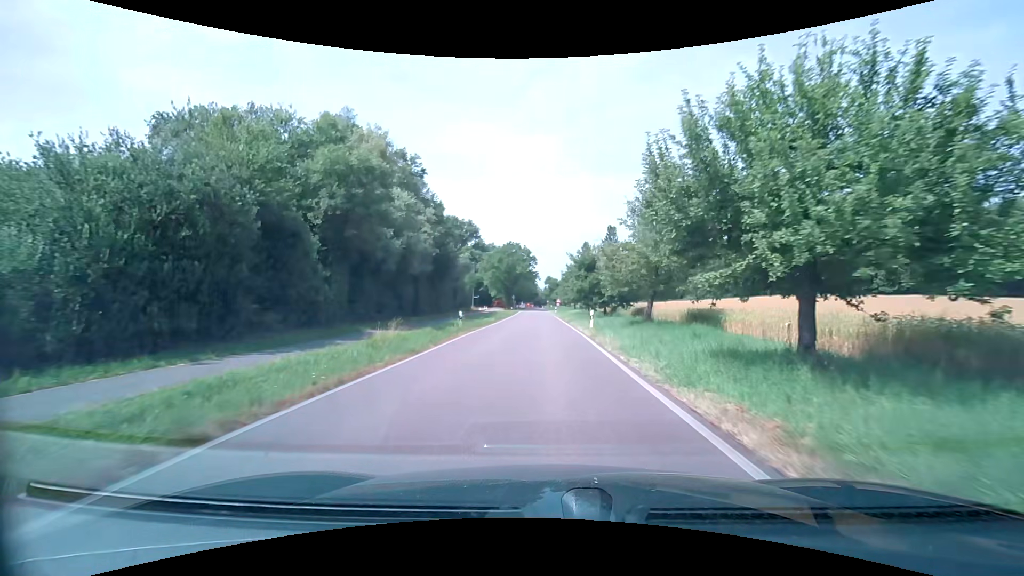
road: tertiary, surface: asphalt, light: Day
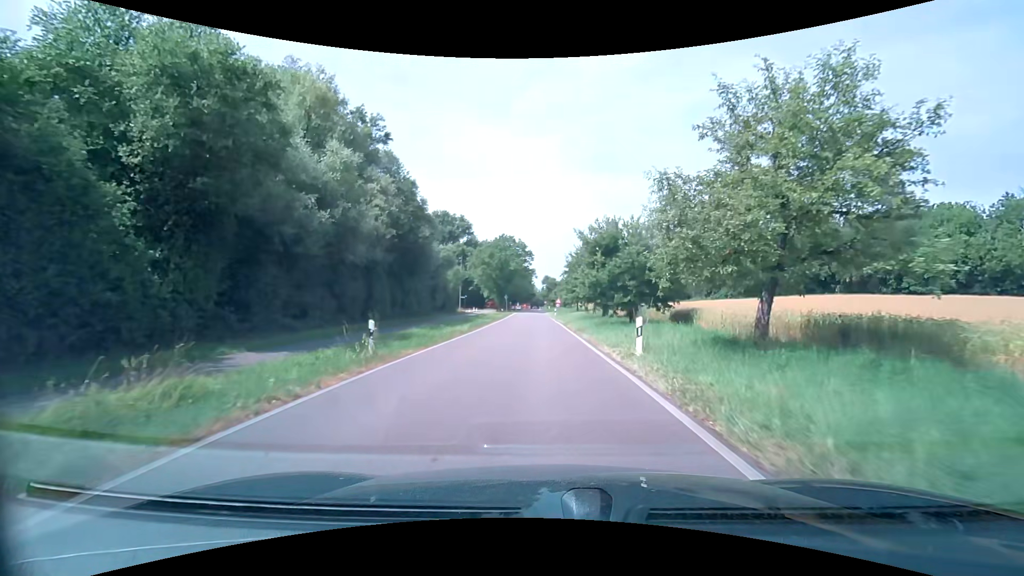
(+0.1, +12.8) m; 0°
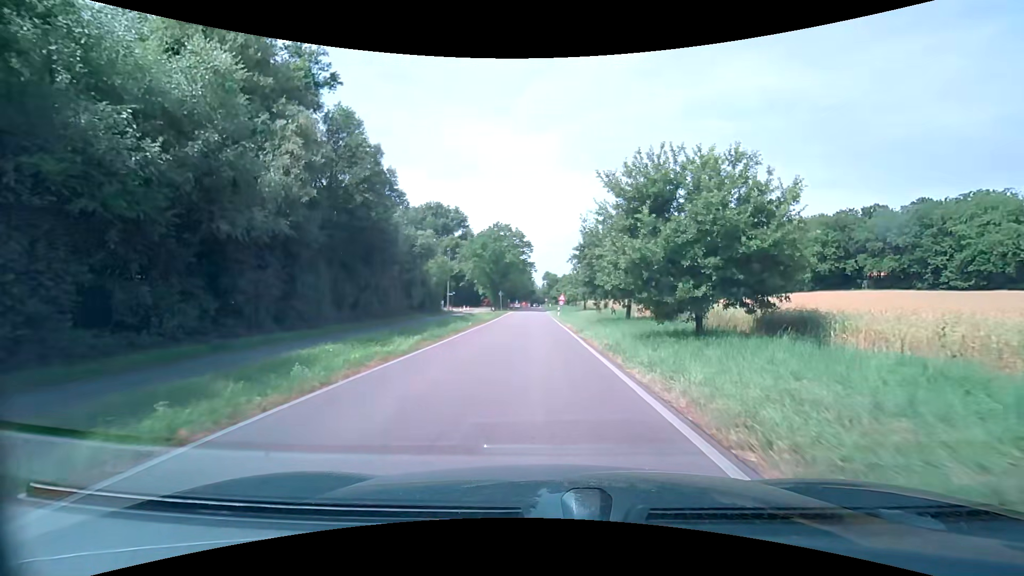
(0.0, +11.7) m; 0°
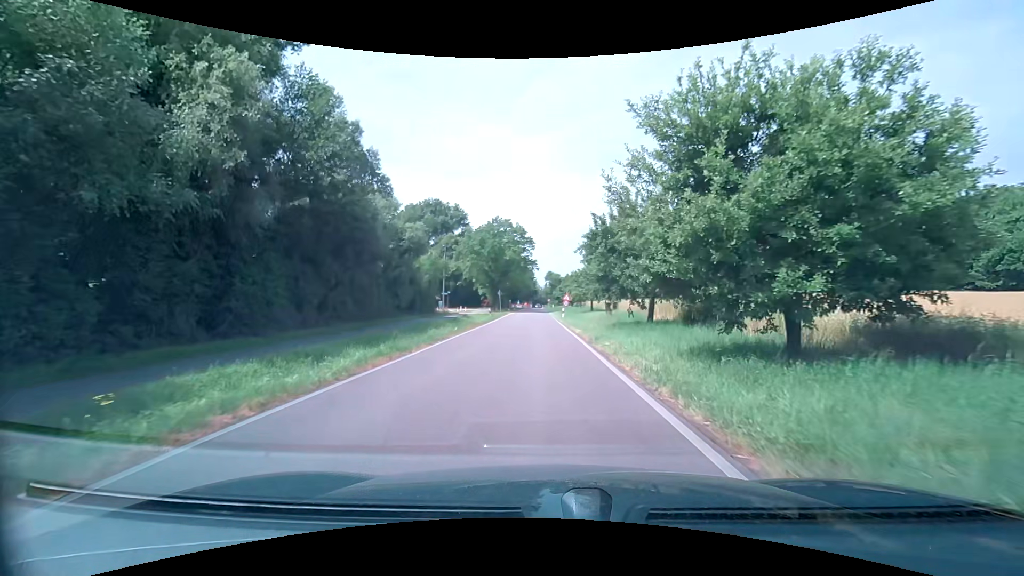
(0.0, +5.5) m; 0°
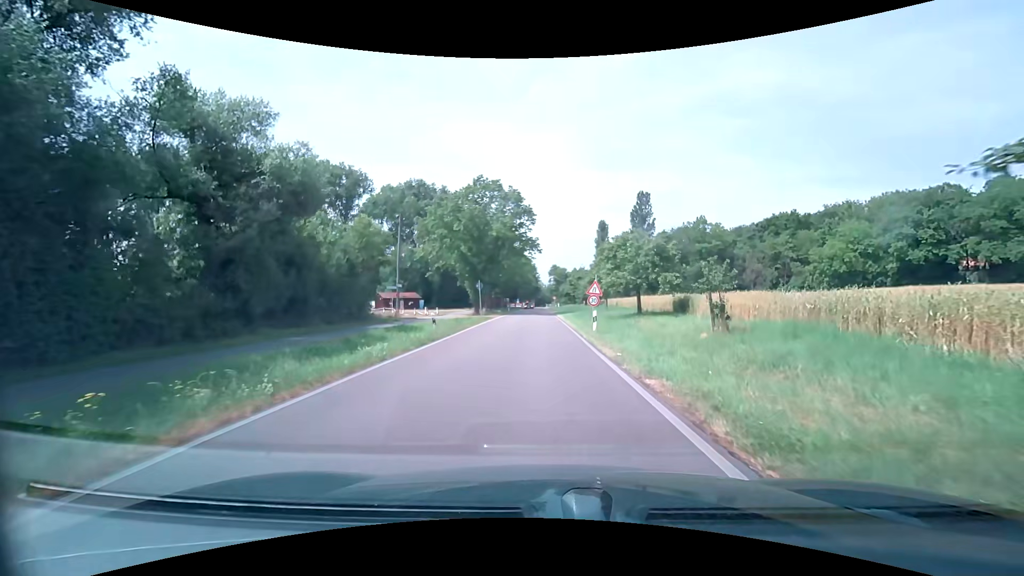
(-0.3, +24.5) m; 0°
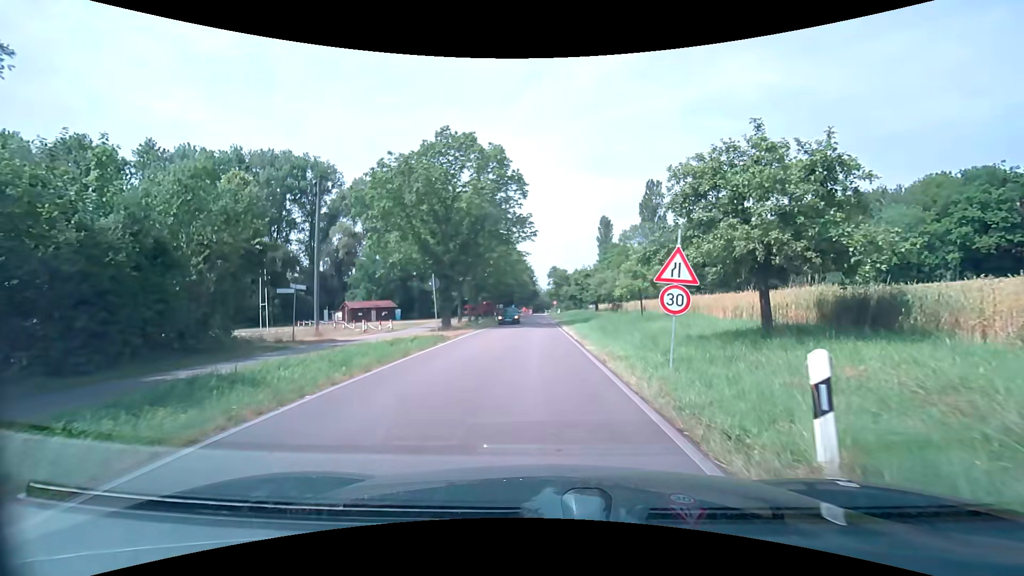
(0.0, +16.9) m; 0°
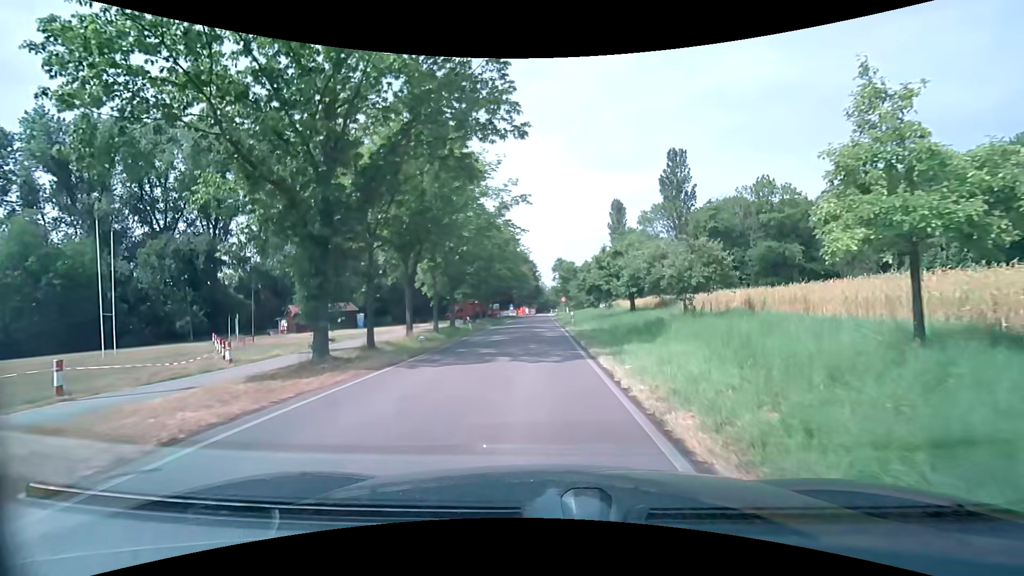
(+0.1, +21.3) m; -1°
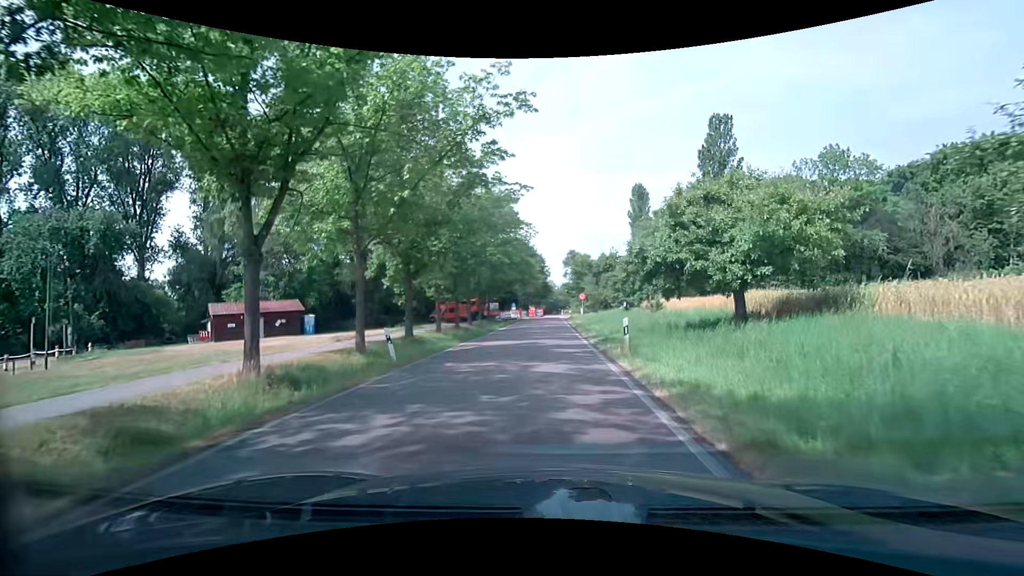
(-0.1, +18.4) m; -1°
(0, +10) (0, +20) (+1, +30) (+1, +40) (+1, +50) (+2, +60) (+2, +70) (+2, +80) (+3, +90) (+3, +100) m
